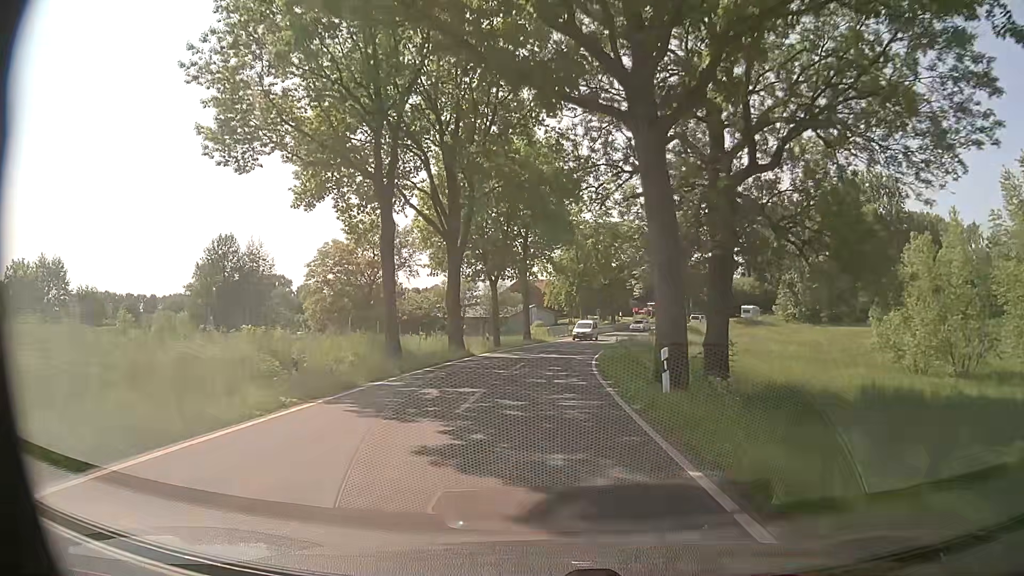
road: tertiary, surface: asphalt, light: Day
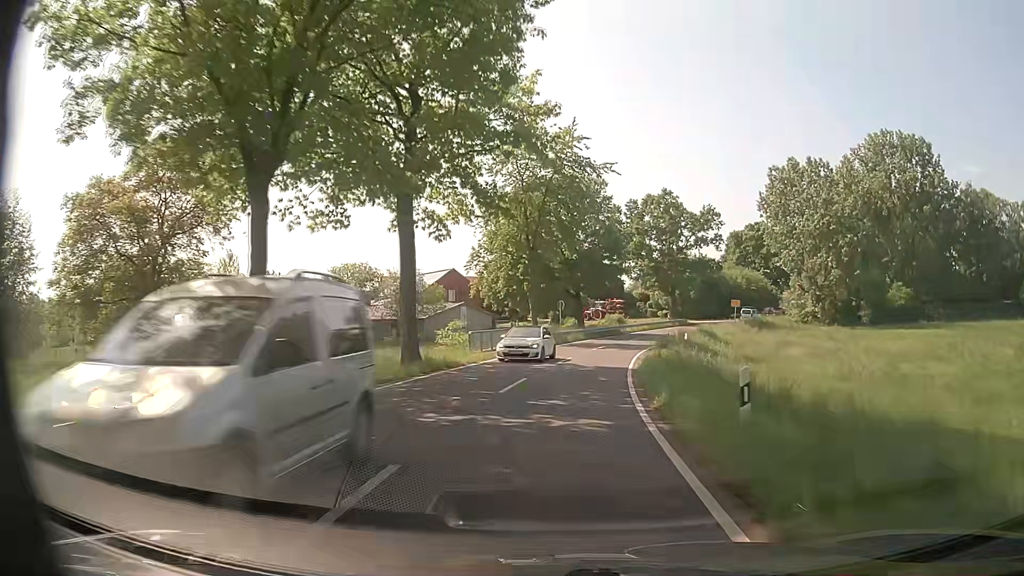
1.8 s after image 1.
(+1.0, +31.8) m; +5°
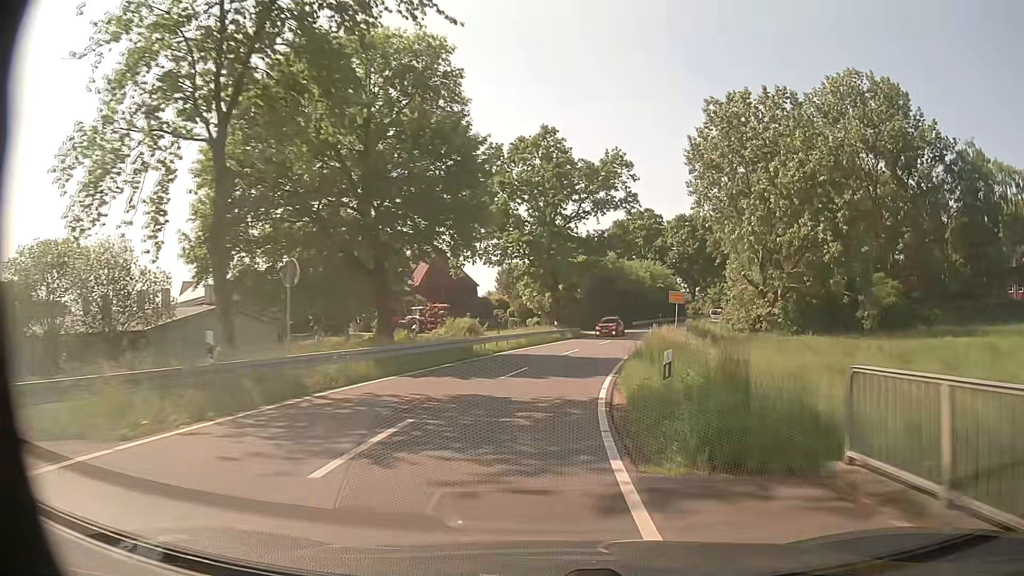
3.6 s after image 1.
(+2.7, +31.8) m; +12°
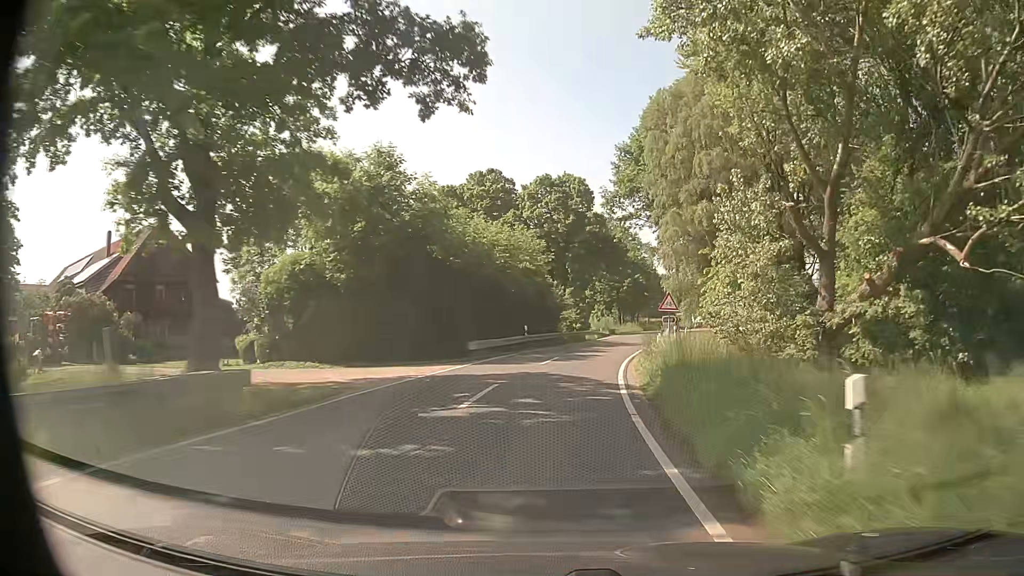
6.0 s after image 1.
(+4.6, +41.4) m; +14°
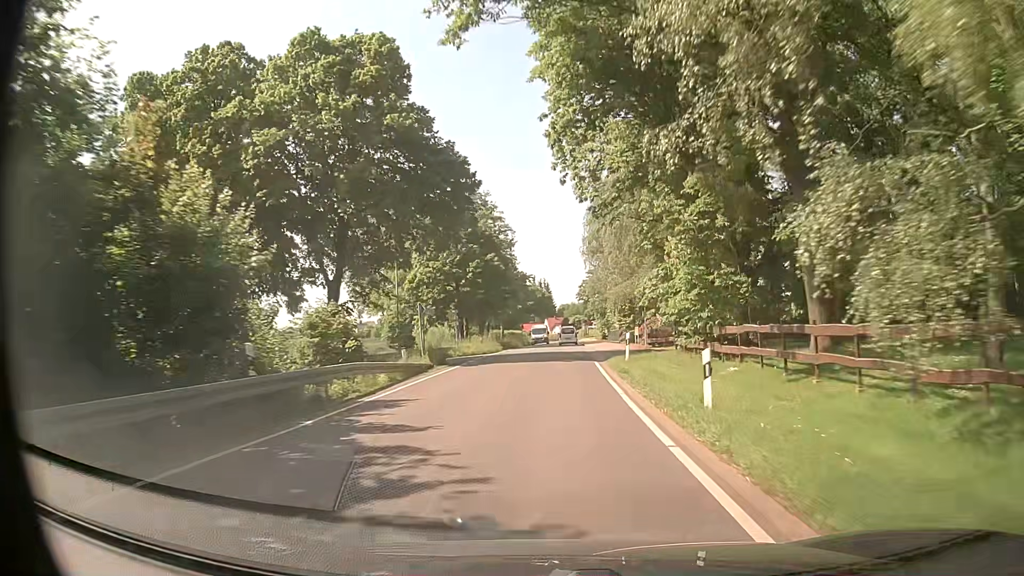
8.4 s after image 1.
(+4.4, +39.5) m; +13°
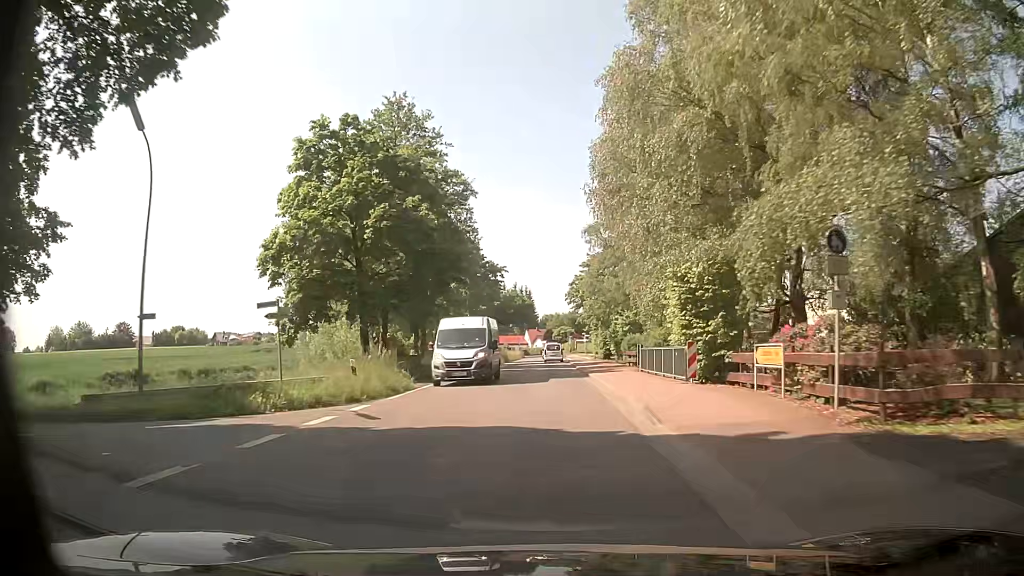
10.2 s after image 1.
(+0.5, +27.5) m; +2°
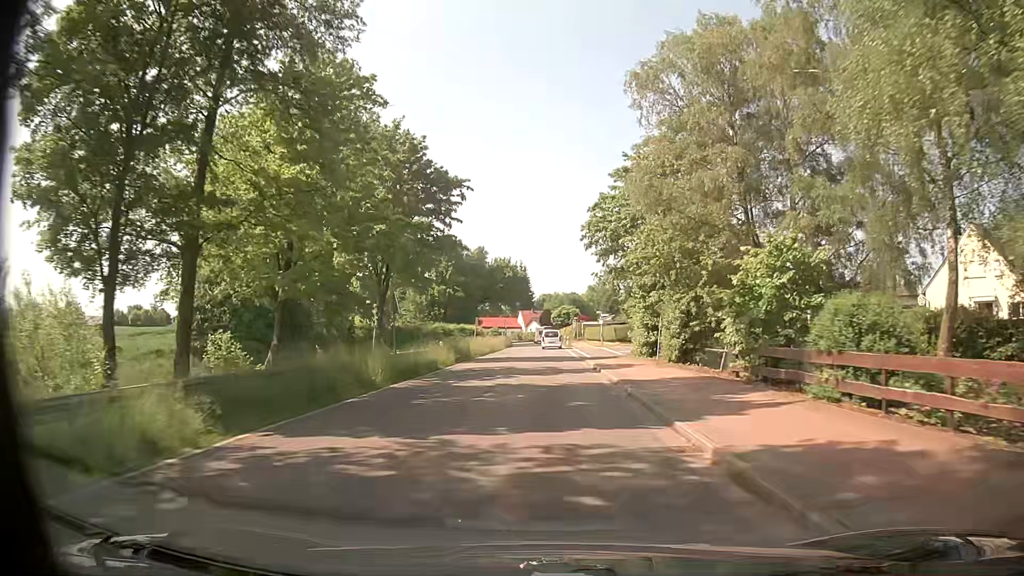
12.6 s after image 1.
(-0.3, +34.9) m; -1°
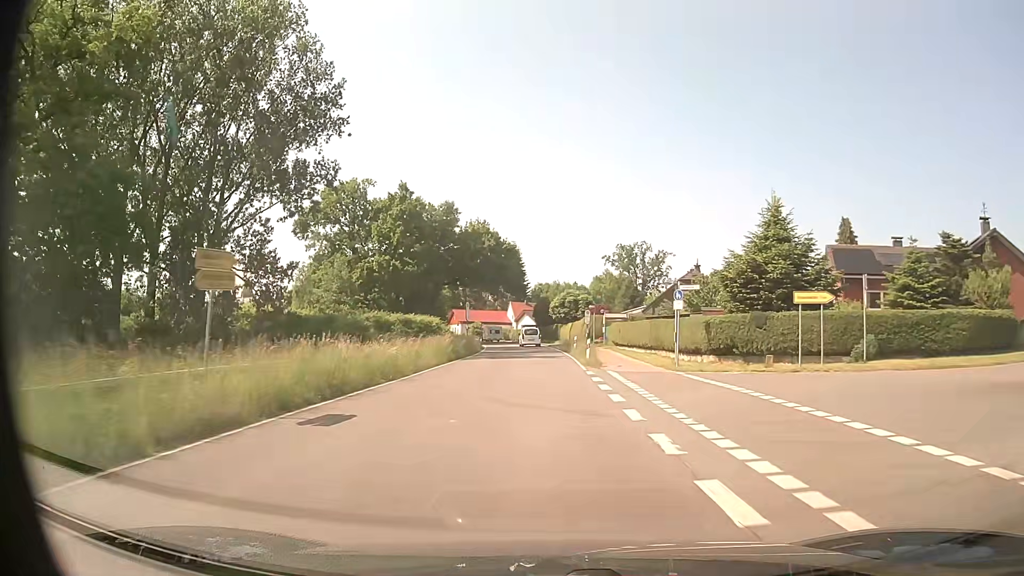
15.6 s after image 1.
(+0.3, +41.2) m; +1°
(0, +10) (0, +20) (-1, +30) (-1, +40) (-1, +50) (-2, +60) (-3, +70) (-4, +80) (-6, +90) (-8, +99) m
